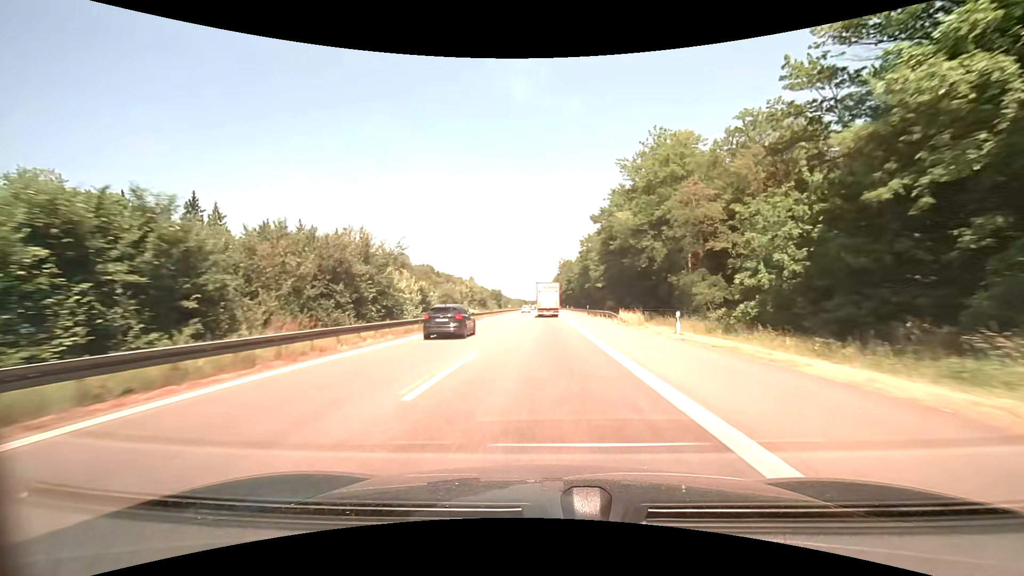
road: motorway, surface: asphalt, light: Day
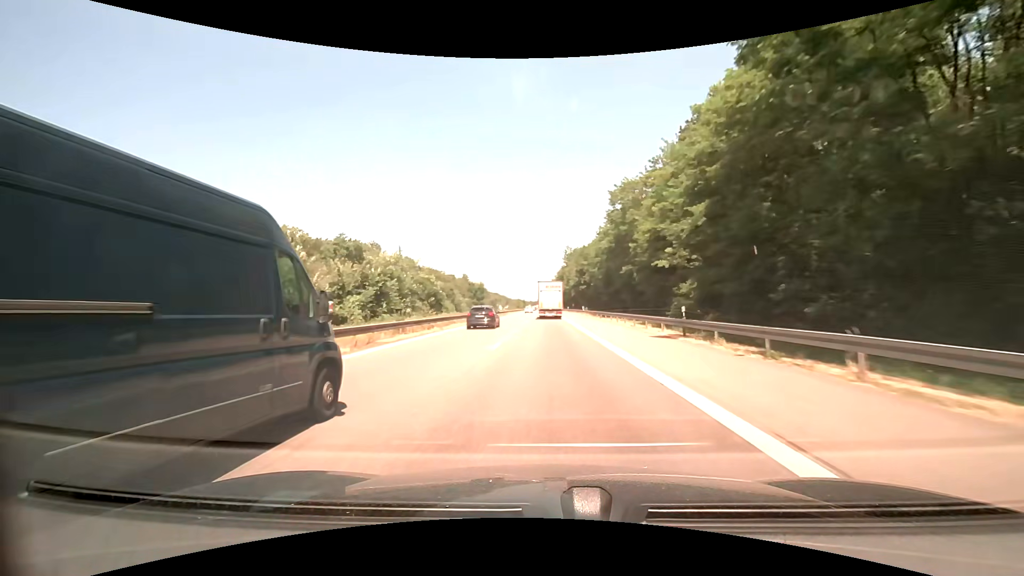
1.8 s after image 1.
(-0.1, +45.3) m; 0°
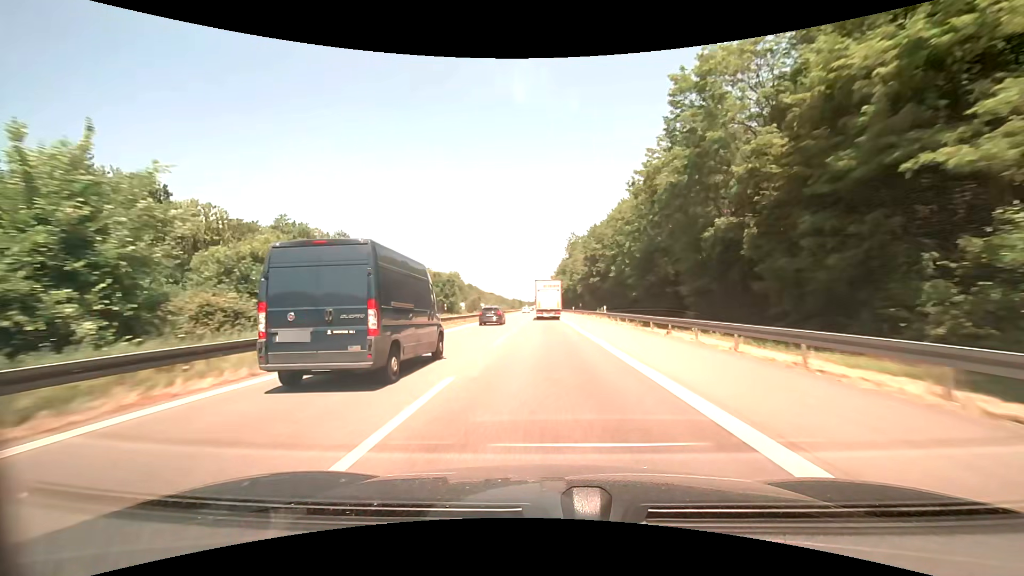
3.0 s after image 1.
(+0.1, +30.1) m; 0°
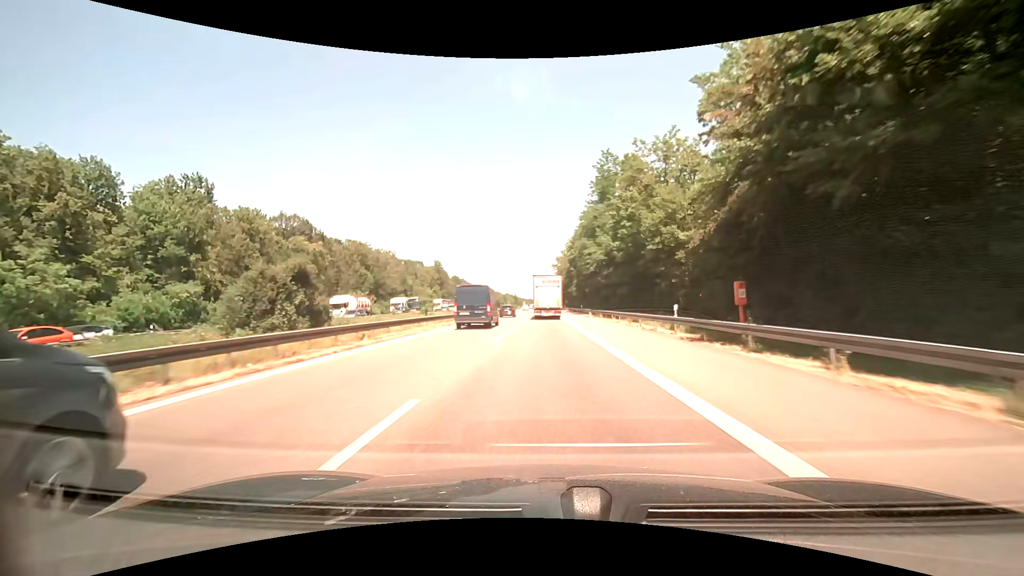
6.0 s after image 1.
(-0.3, +73.1) m; 0°
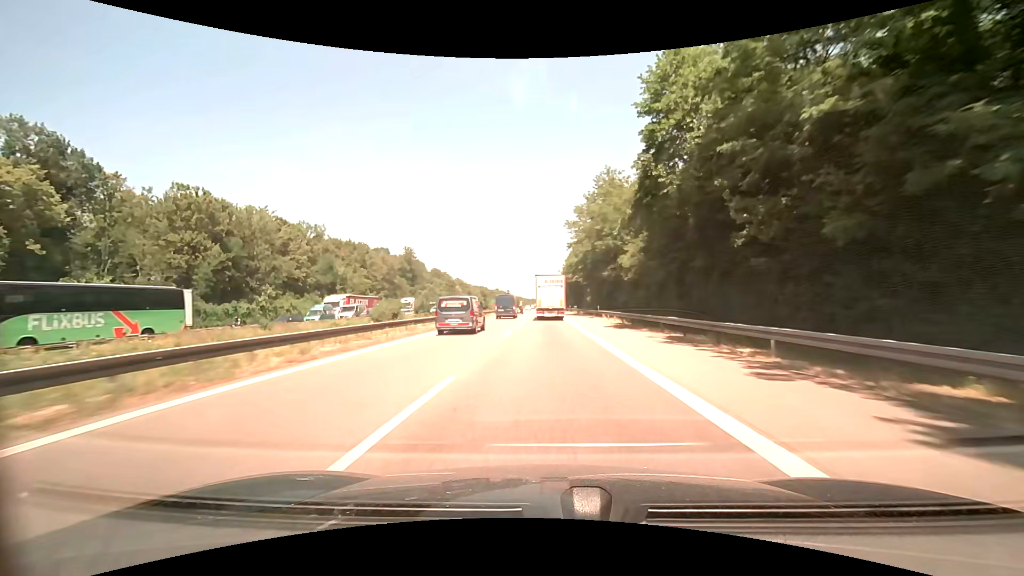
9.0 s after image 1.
(-0.5, +69.3) m; -1°
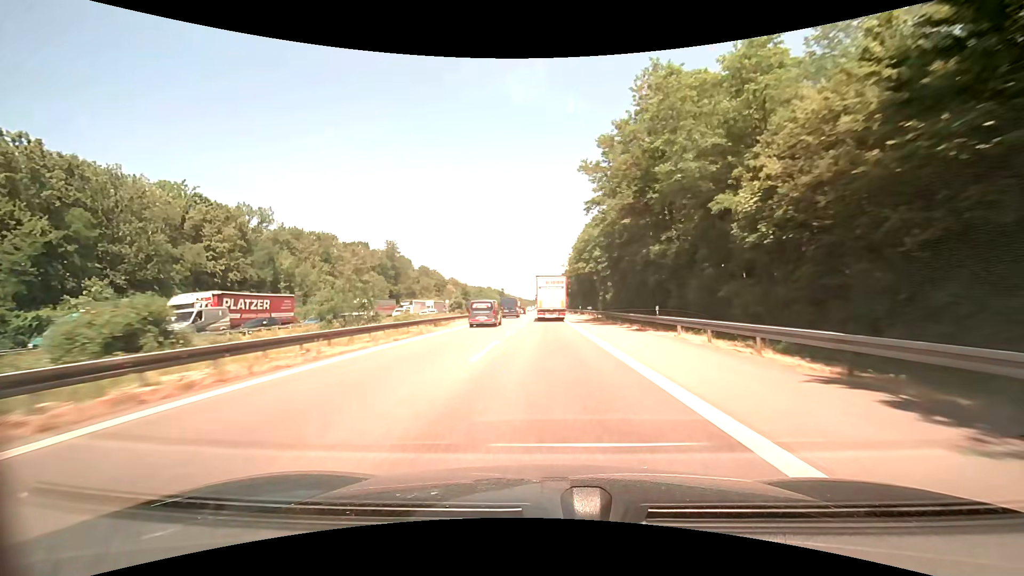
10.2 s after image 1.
(+0.1, +27.4) m; 0°
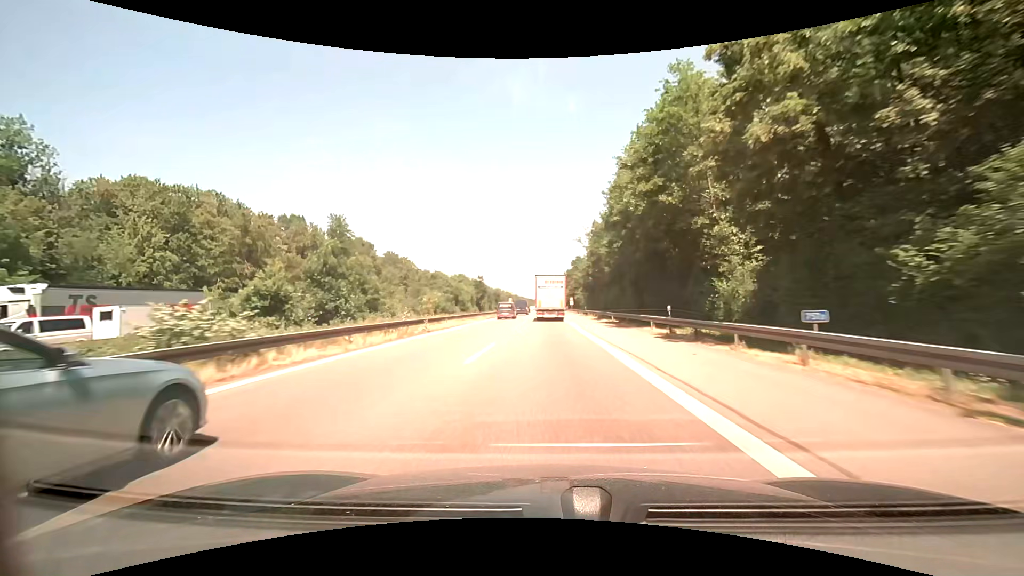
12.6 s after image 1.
(-0.1, +54.4) m; 0°
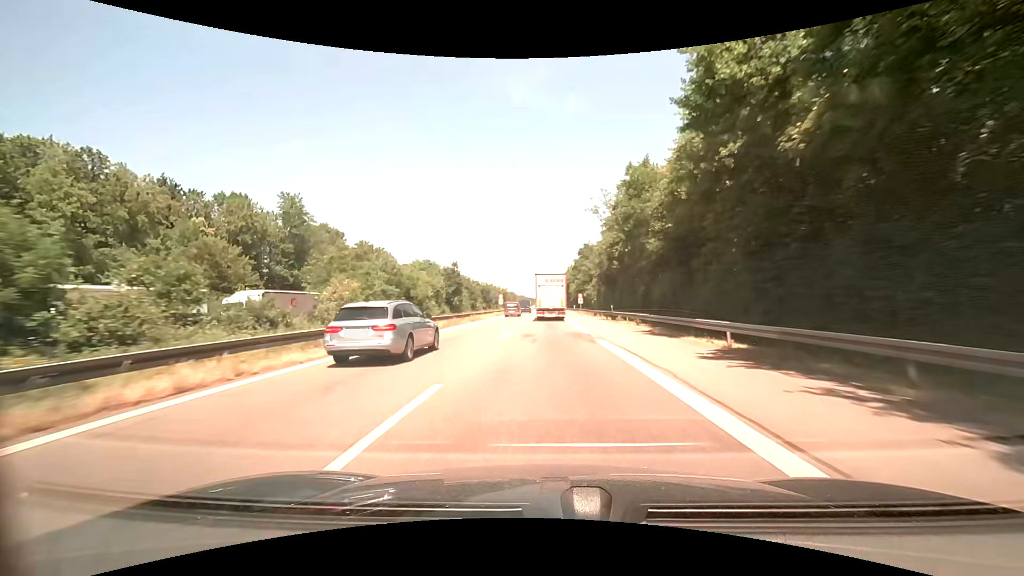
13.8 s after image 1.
(-0.1, +27.2) m; 0°
(0, +10) (0, +20) (0, +30) (0, +40) (0, +50) (0, +60) (0, +70) (0, +80) (0, +90) (0, +100) m
